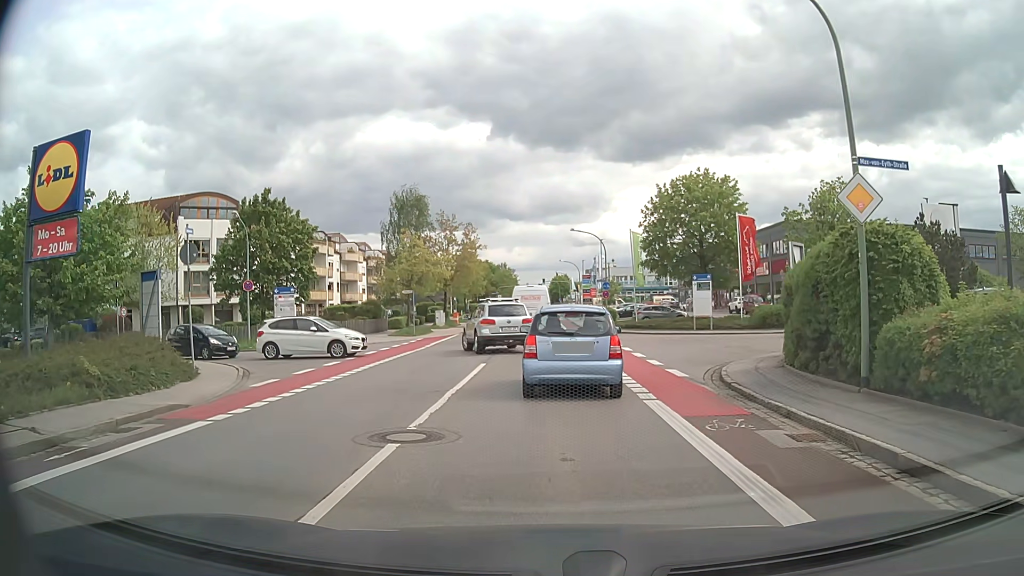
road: tertiary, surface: asphalt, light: Day
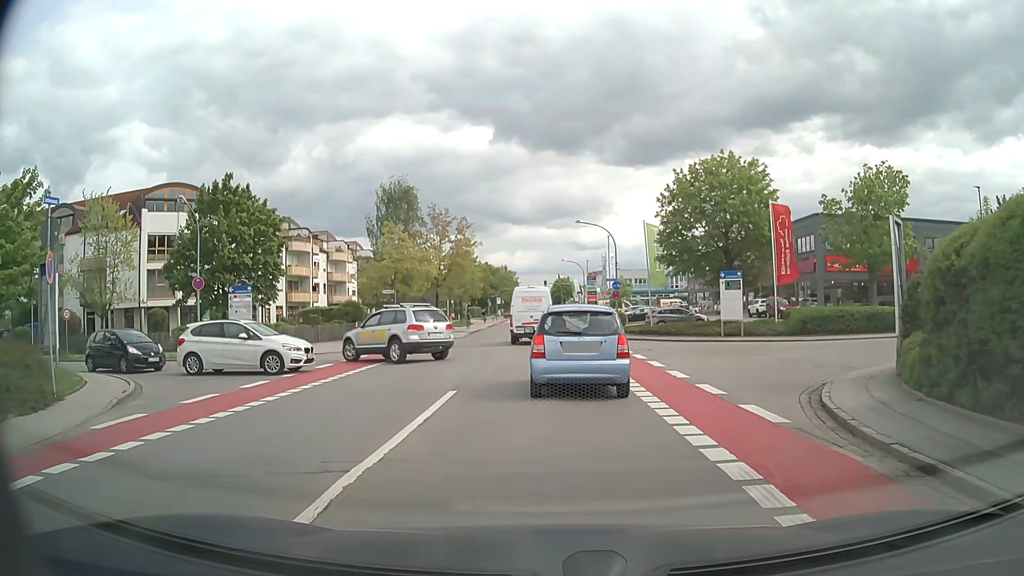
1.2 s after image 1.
(0.0, +6.3) m; 0°
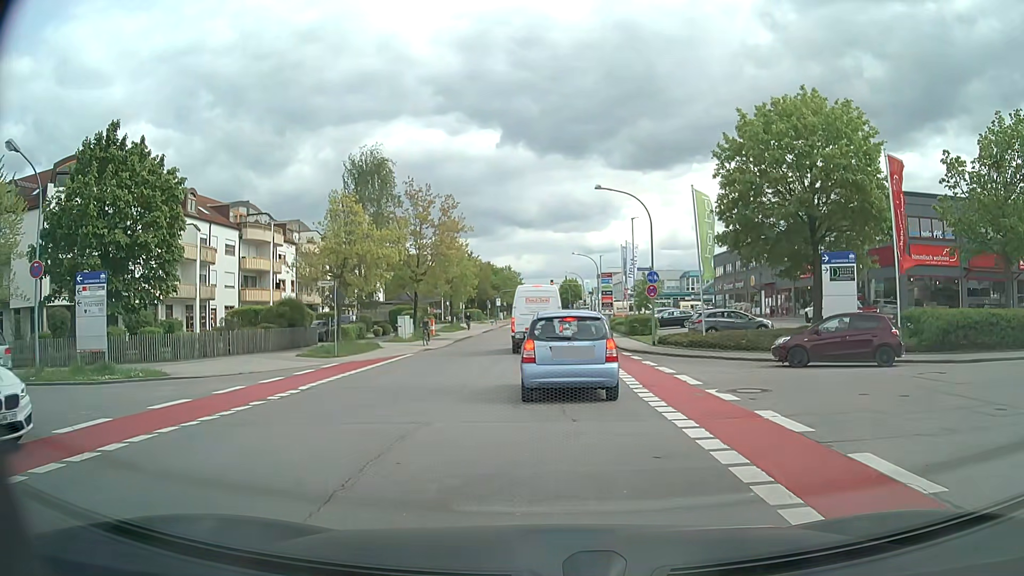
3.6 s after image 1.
(0.0, +12.7) m; 0°
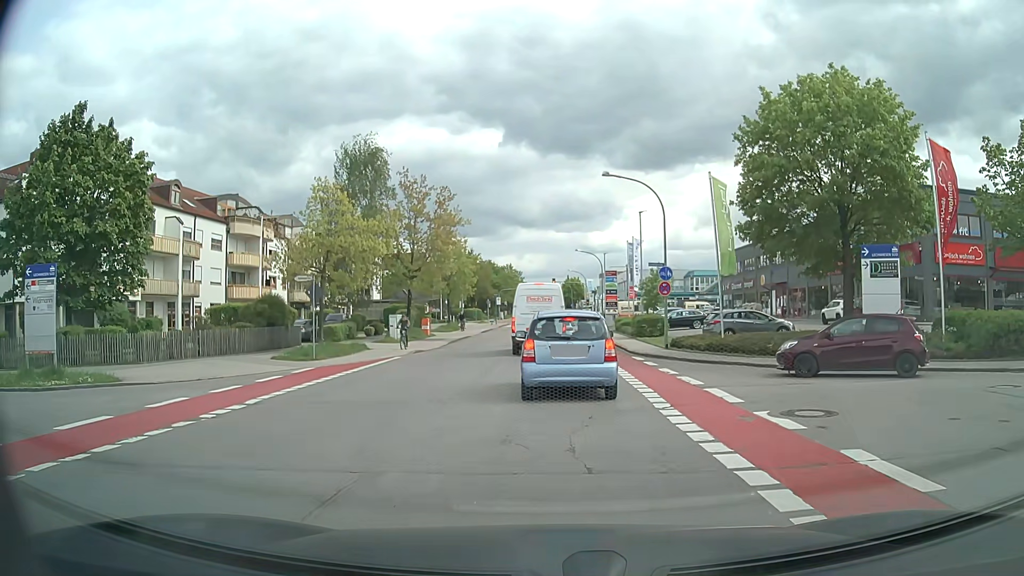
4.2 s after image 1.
(0.0, +2.9) m; 0°
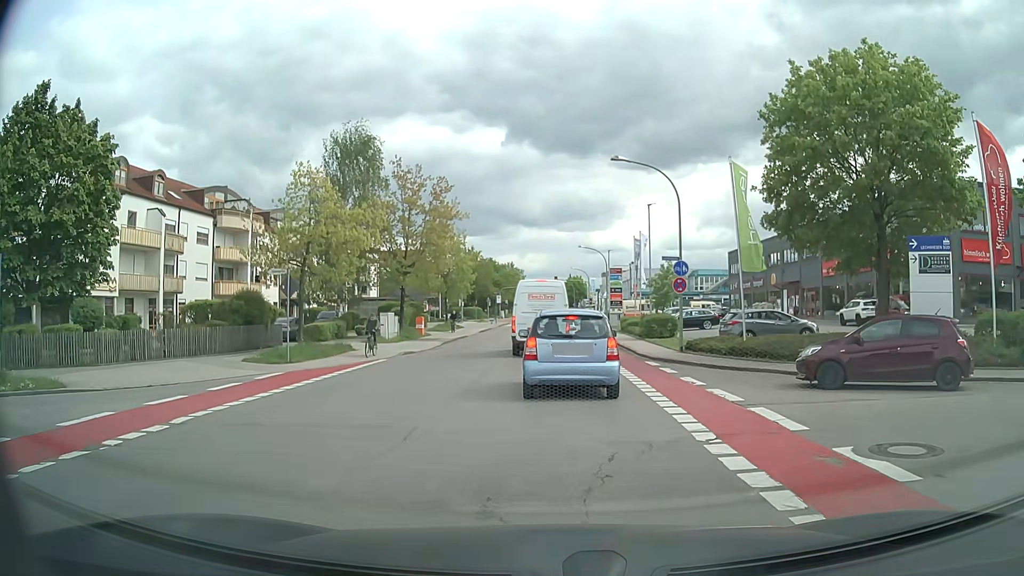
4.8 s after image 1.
(0.0, +2.8) m; 0°
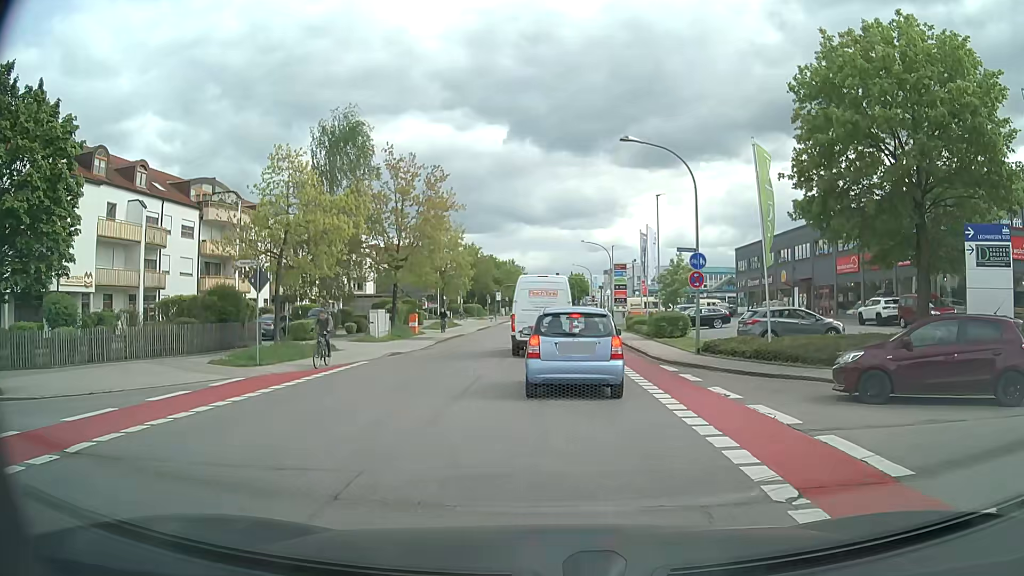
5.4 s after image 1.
(0.0, +2.6) m; -1°
